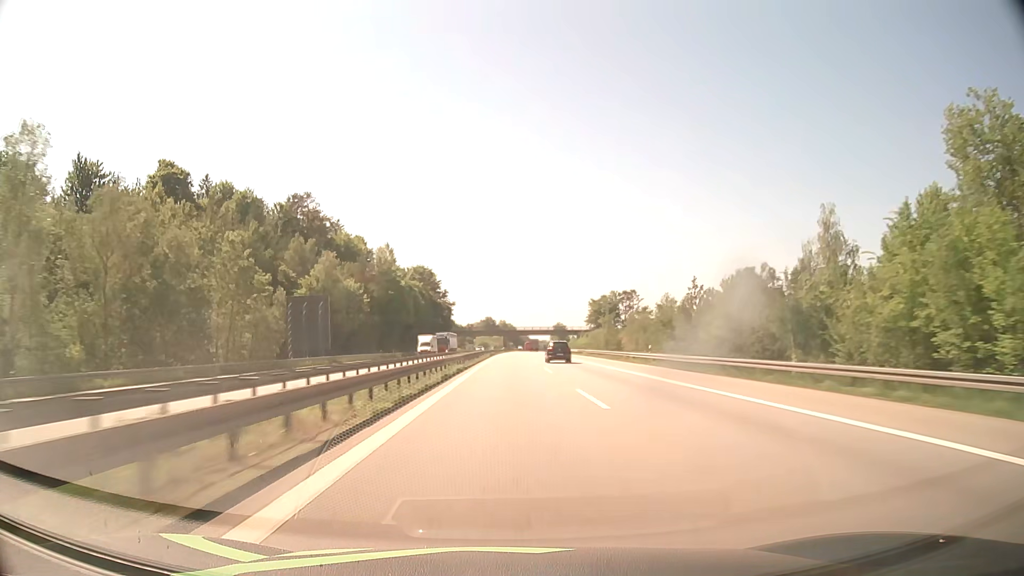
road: motorway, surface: asphalt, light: Day
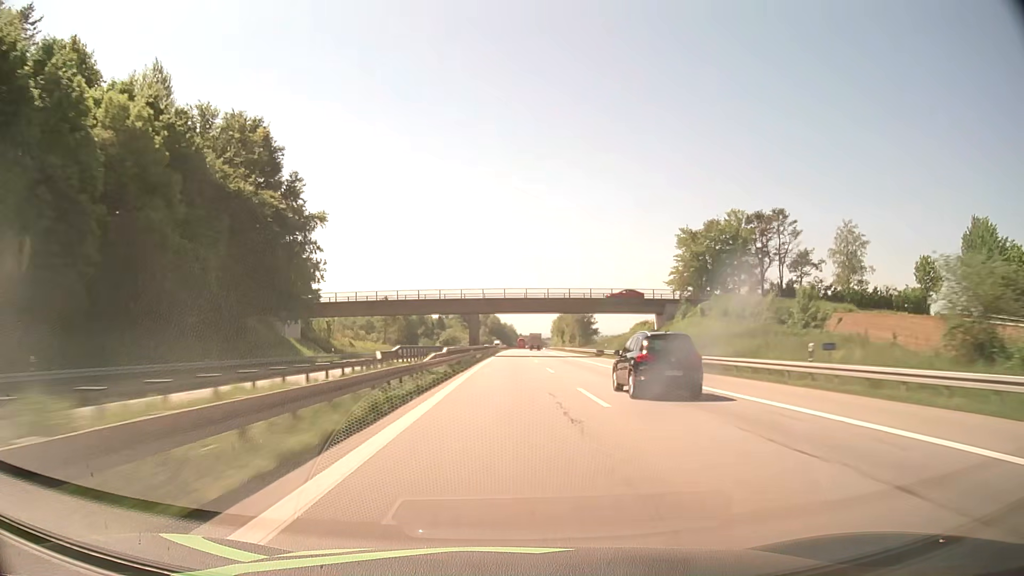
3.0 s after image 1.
(+1.5, +125.8) m; +1°
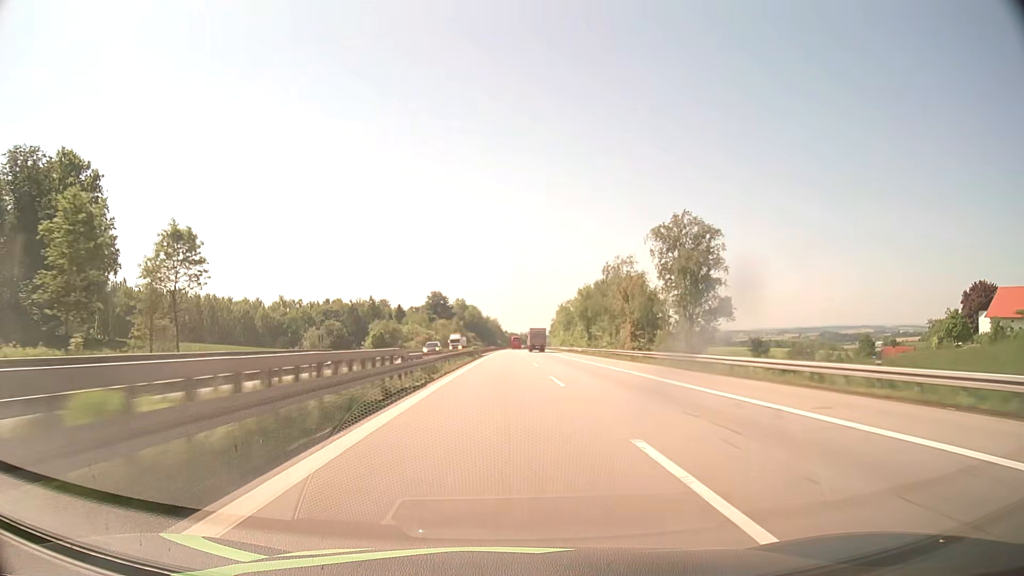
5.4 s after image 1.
(+1.4, +101.3) m; +1°
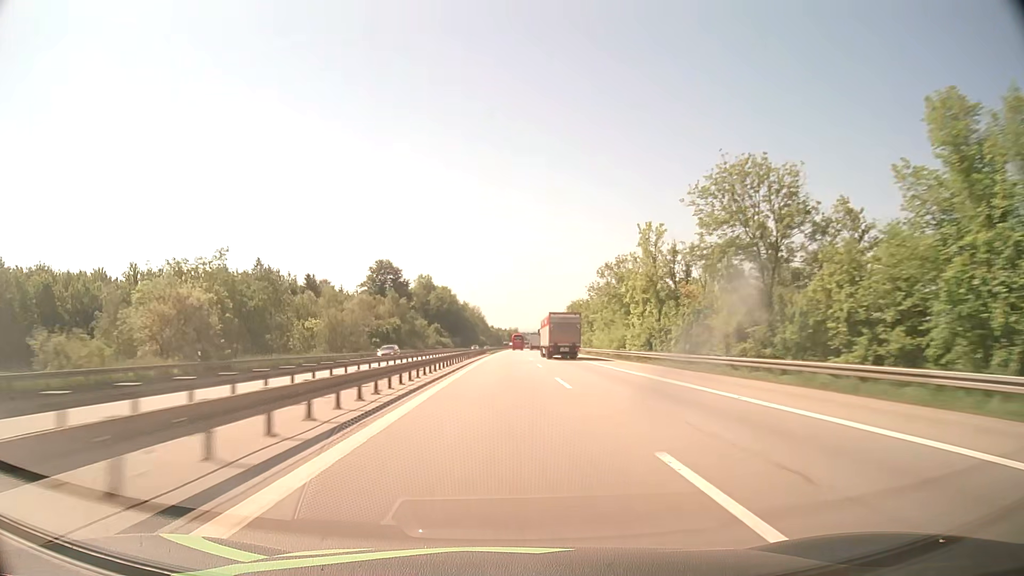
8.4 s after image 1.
(+1.2, +127.0) m; +1°
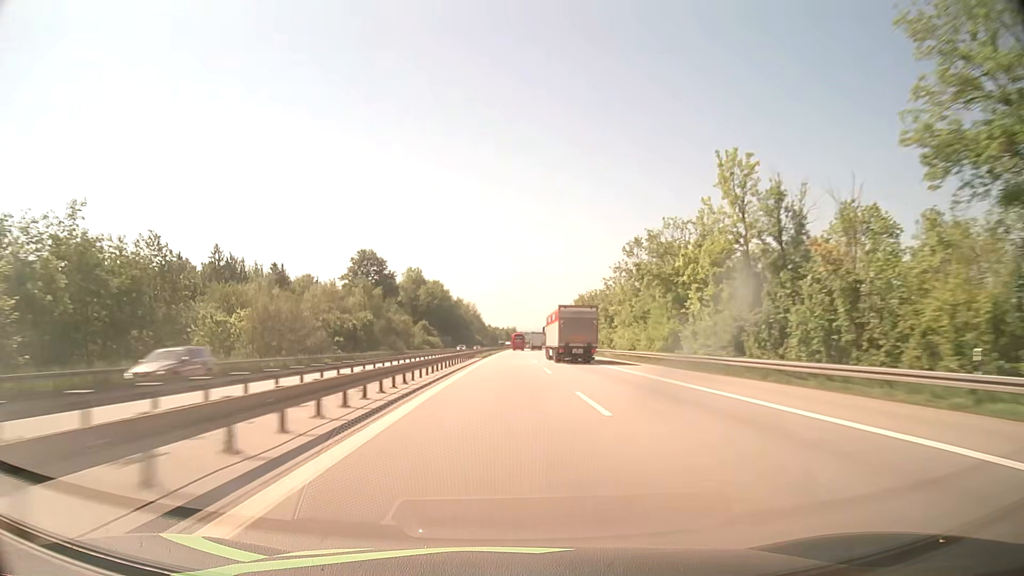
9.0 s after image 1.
(+0.1, +25.4) m; 0°
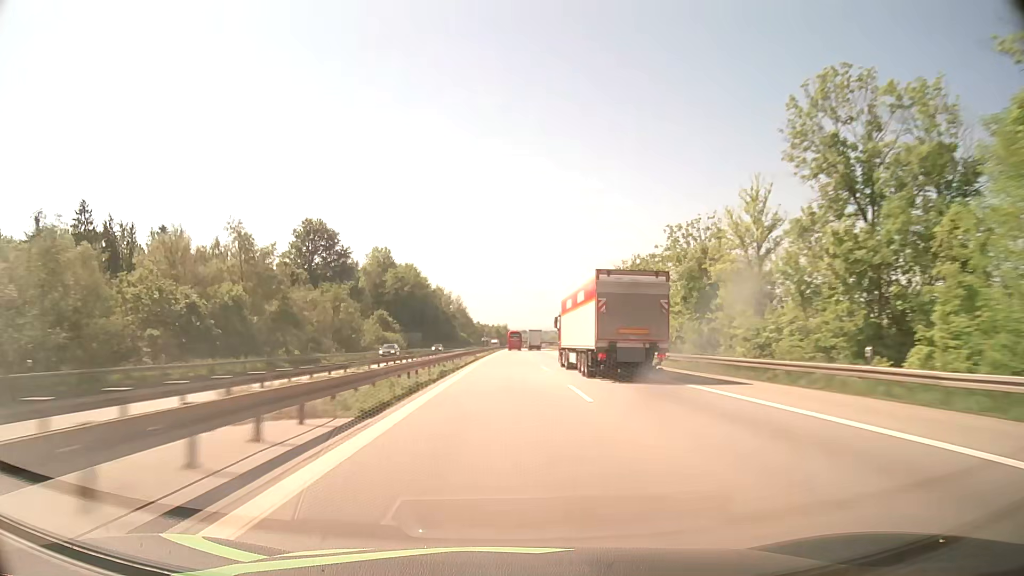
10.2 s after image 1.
(+0.3, +50.9) m; +1°
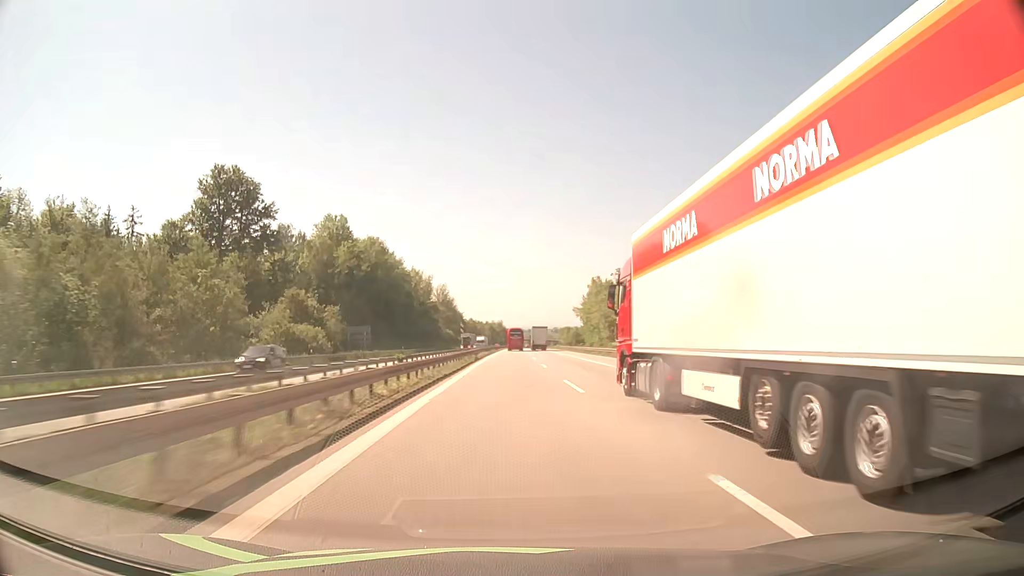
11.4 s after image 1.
(+0.1, +51.0) m; 0°
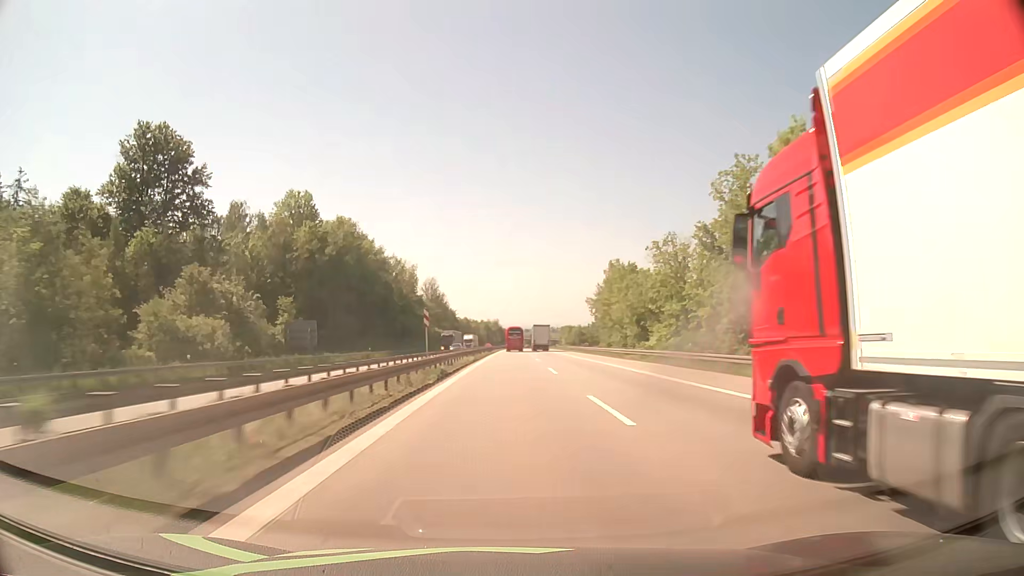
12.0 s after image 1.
(+0.1, +25.5) m; 0°
(0, +10) (0, +20) (0, +30) (0, +40) (0, +50) (0, +60) (+1, +70) (+1, +80) (+1, +90) (+1, +100) m
